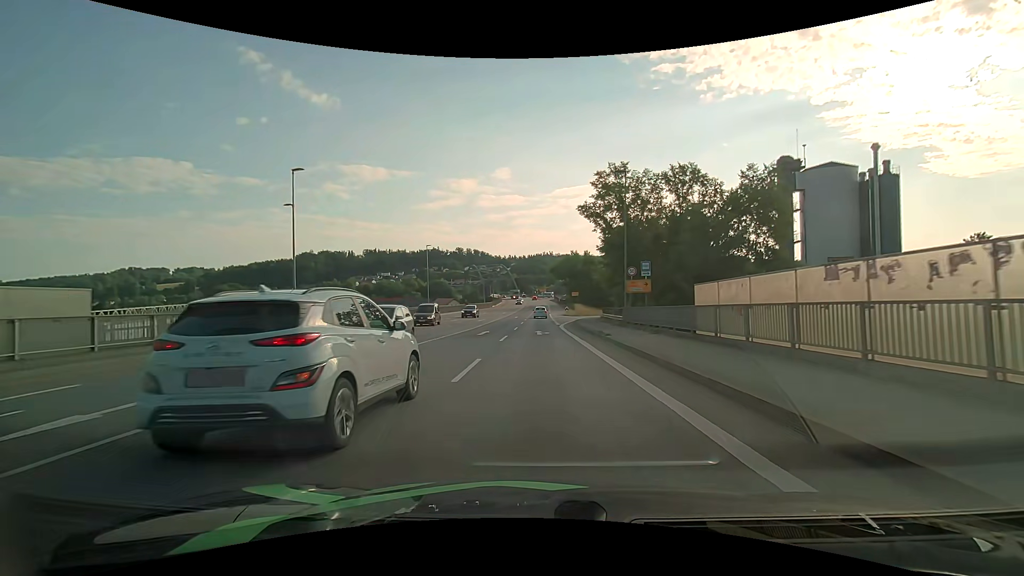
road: primary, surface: asphalt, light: Day
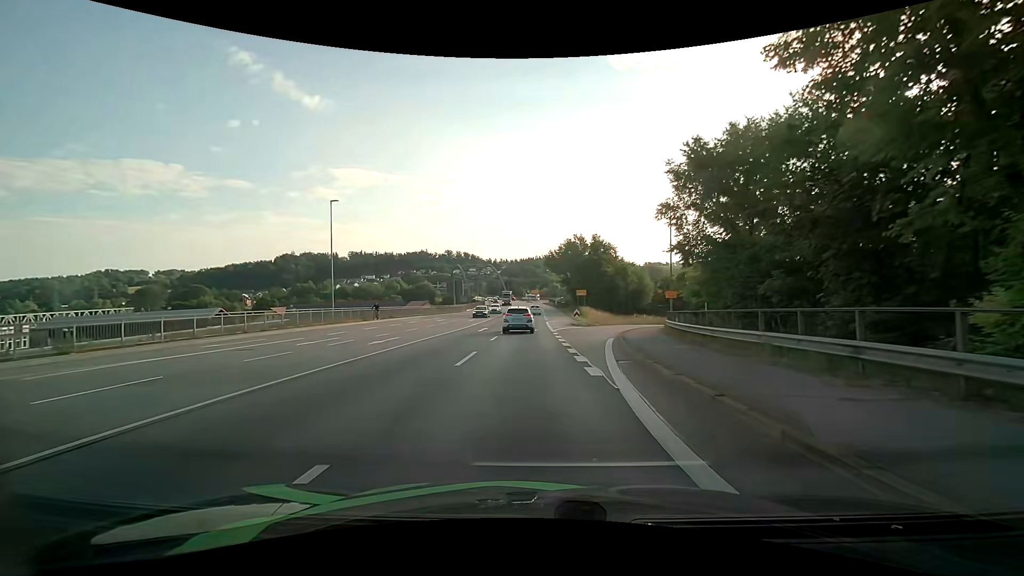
(+0.1, +32.8) m; +1°
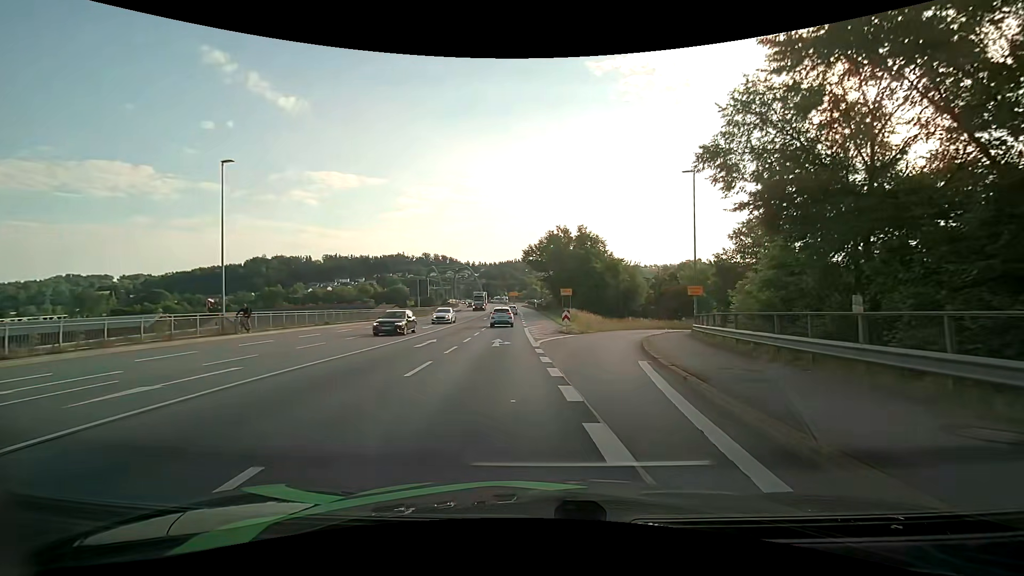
(+0.2, +11.8) m; +2°
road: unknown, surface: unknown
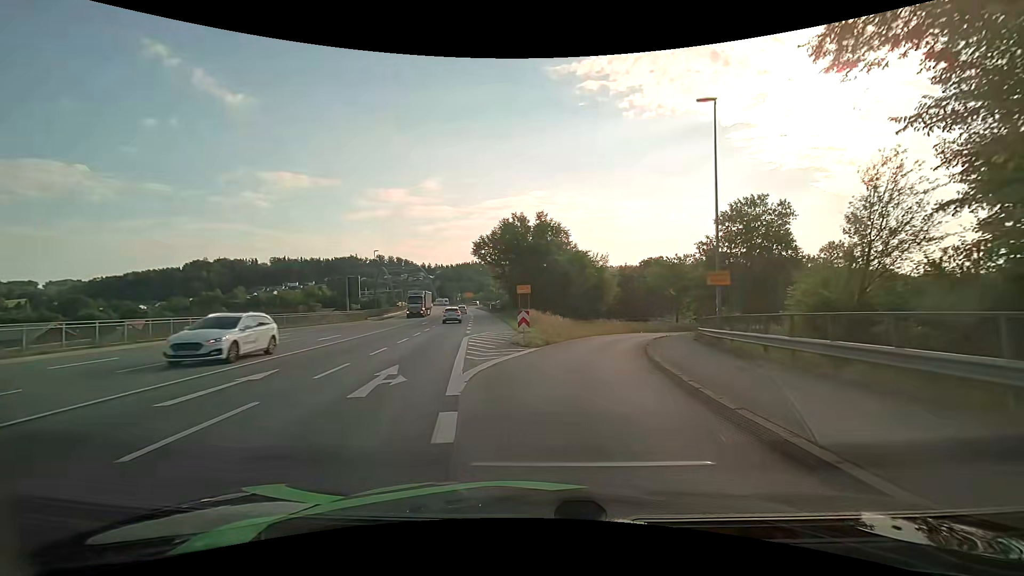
(+0.5, +11.3) m; +5°
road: primary_link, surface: asphalt
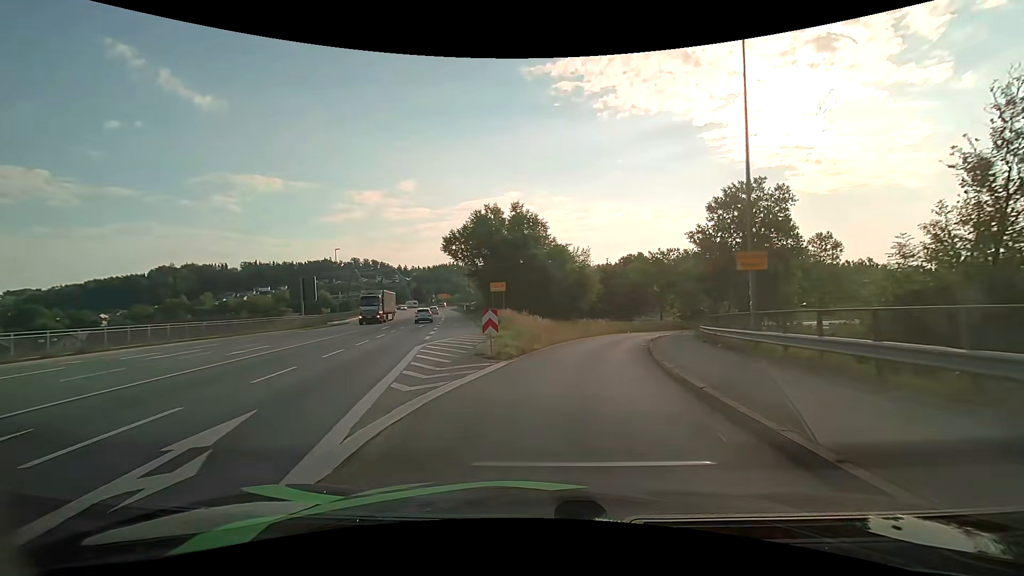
(+0.1, +5.6) m; +2°
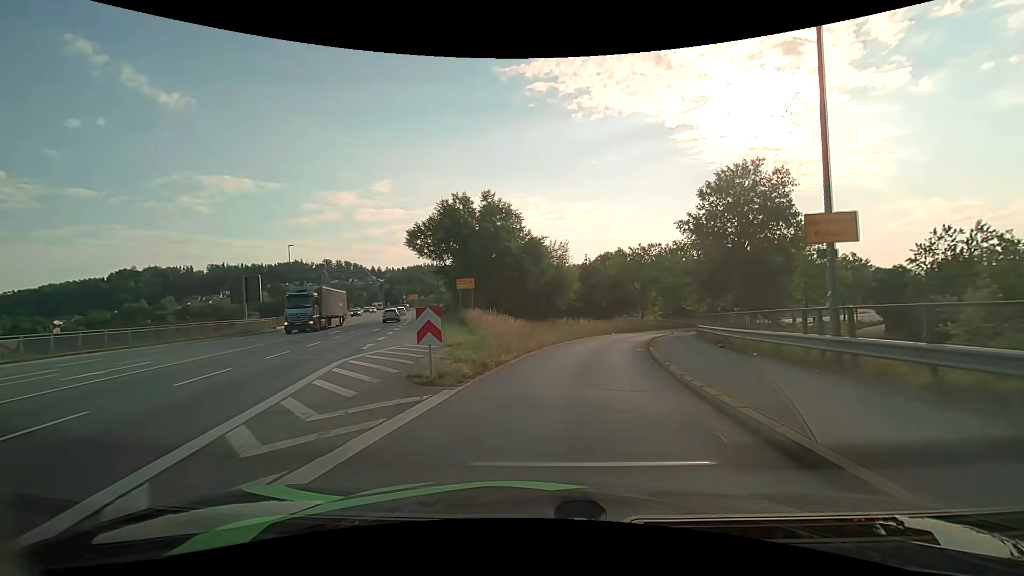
(+0.1, +5.6) m; +3°
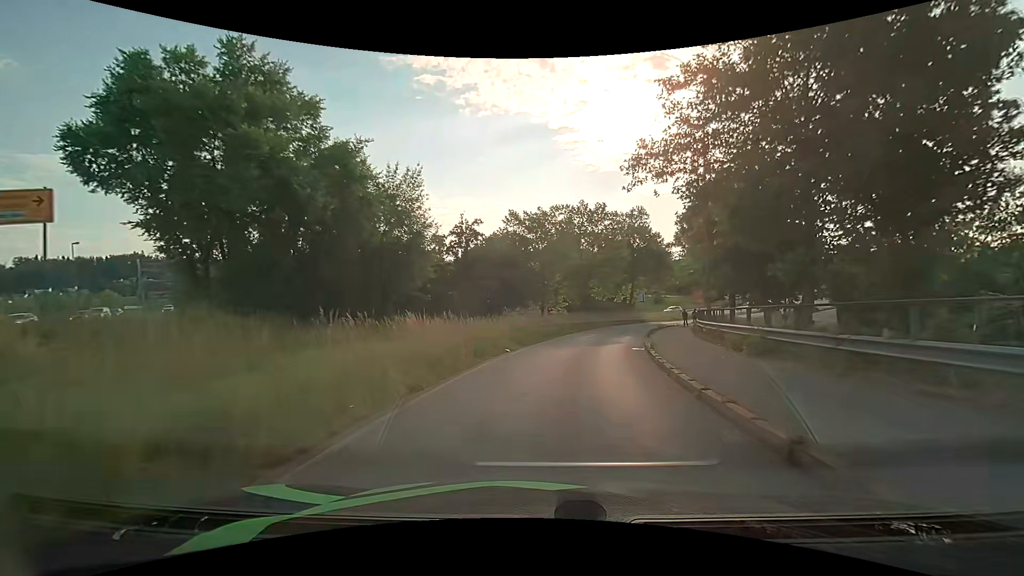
(+3.0, +27.0) m; +13°
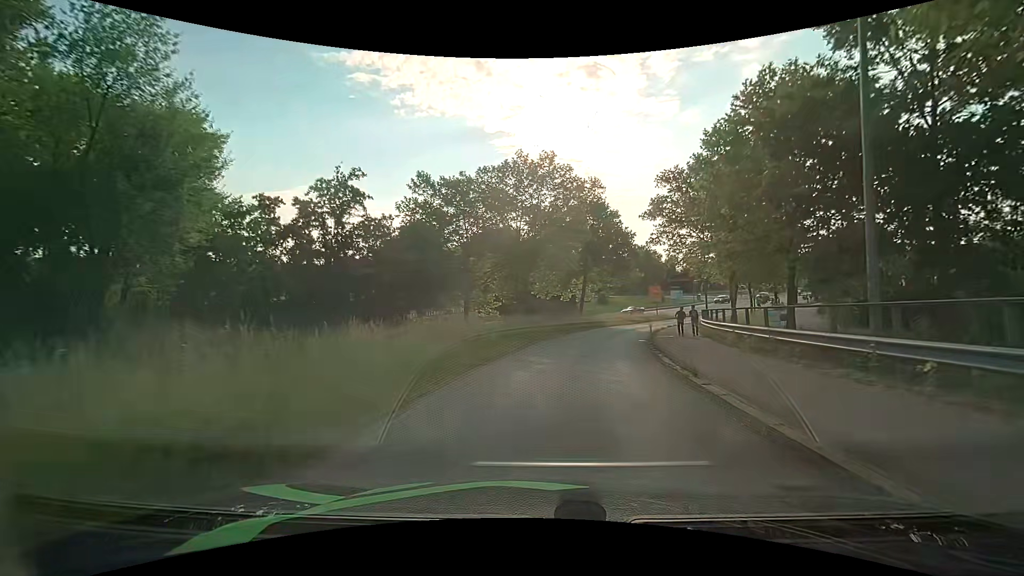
(+1.0, +16.0) m; +7°
(0, +10) (+2, +20) (+4, +30) (+6, +39) (+10, +49) (+14, +58) (+19, +66) (+25, +75) (+30, +83) (+37, +91) m
